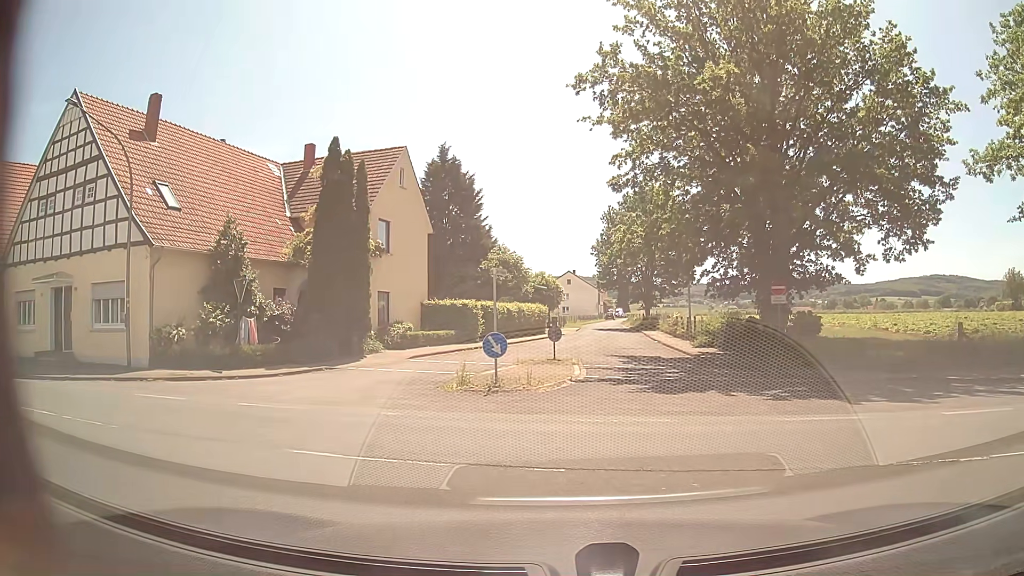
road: residential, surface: asphalt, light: Day
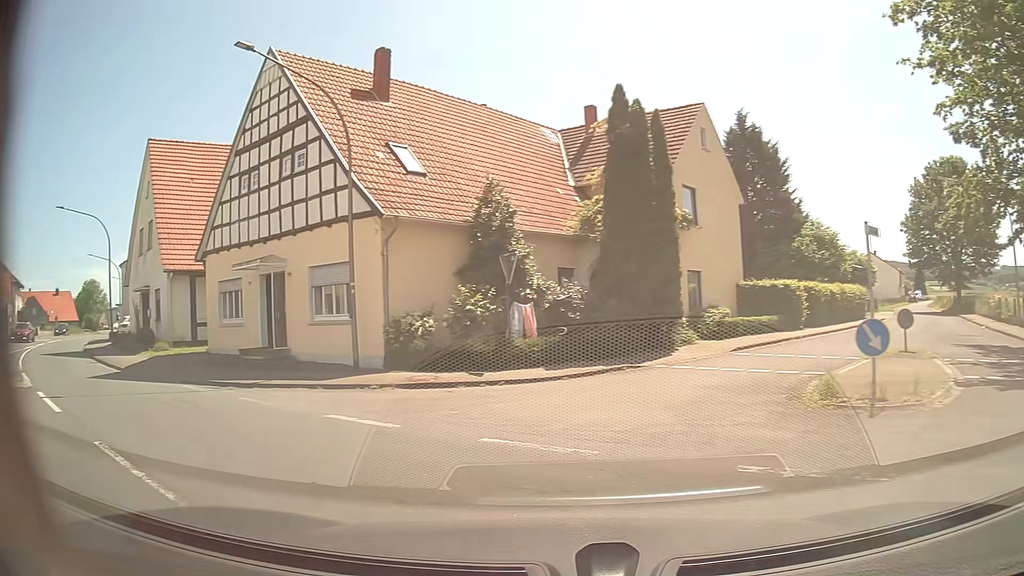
(-1.5, +5.2) m; -32°
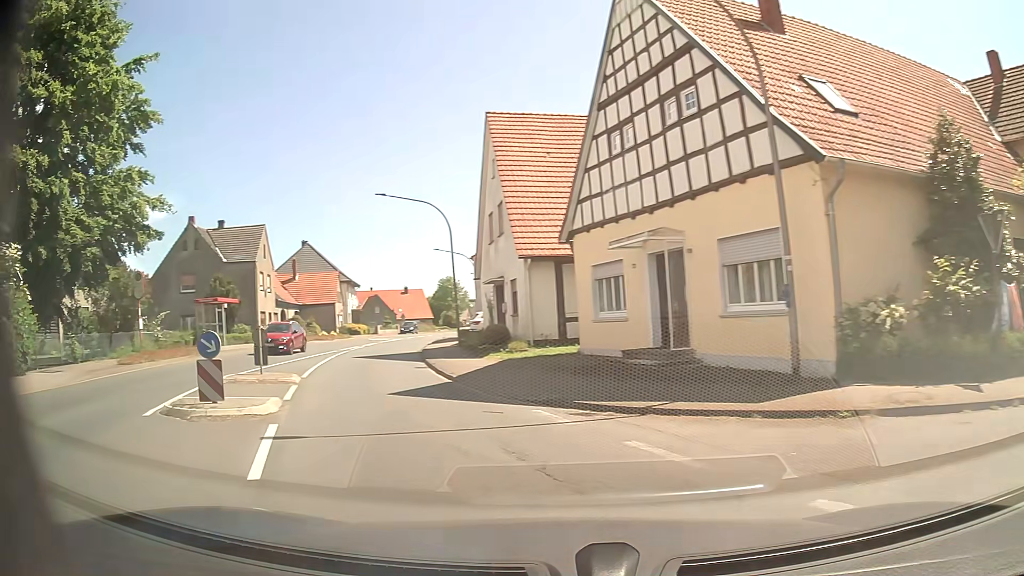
(-1.6, +5.2) m; -33°
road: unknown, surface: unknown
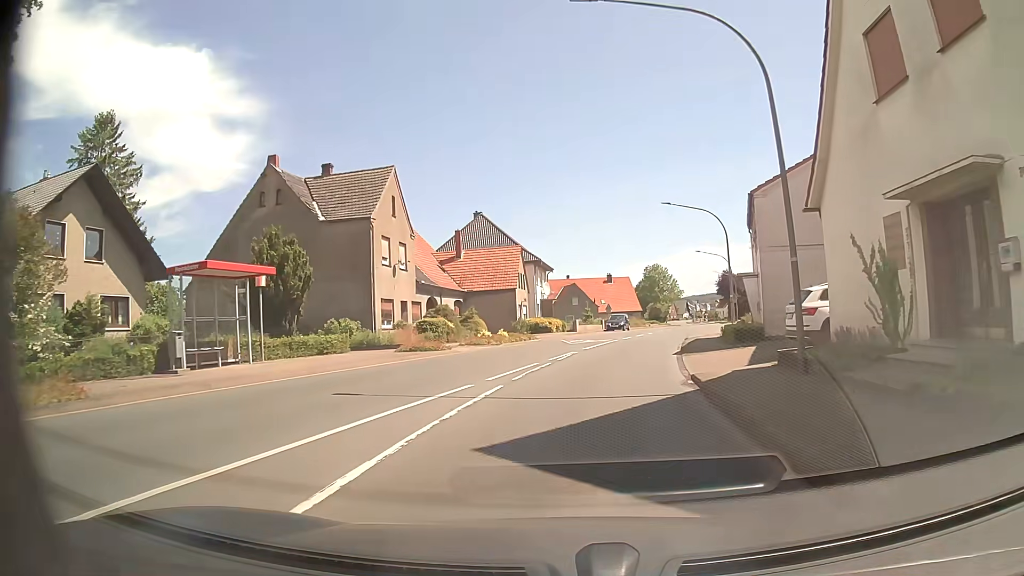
(-5.2, +21.2) m; -17°
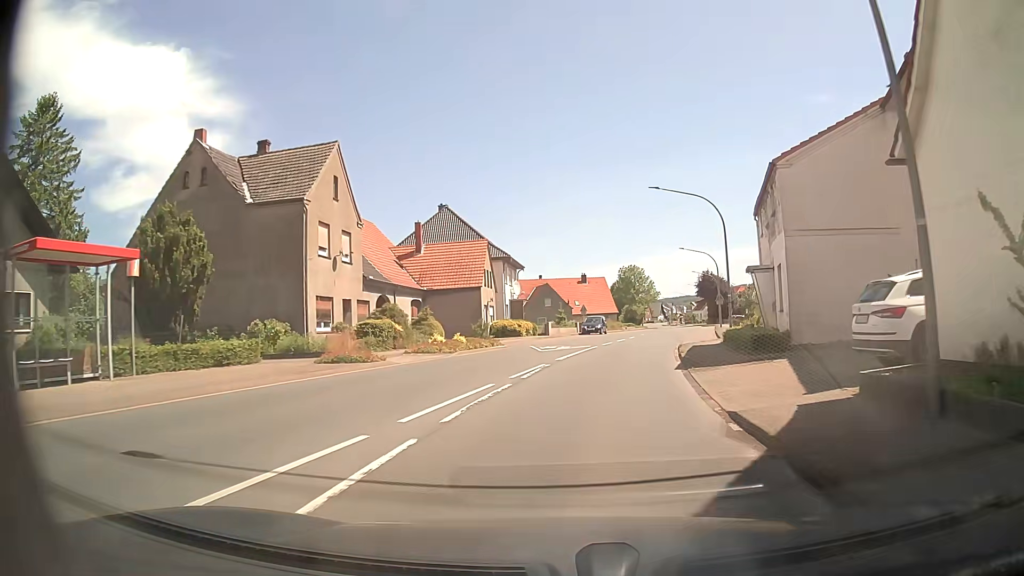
(+0.2, +5.8) m; +3°
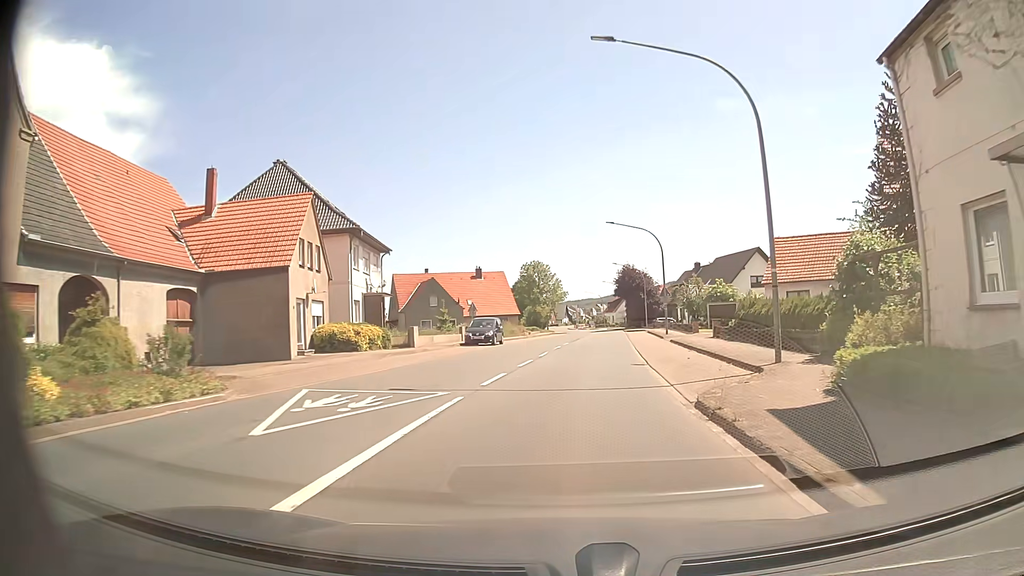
(+1.5, +19.8) m; +8°
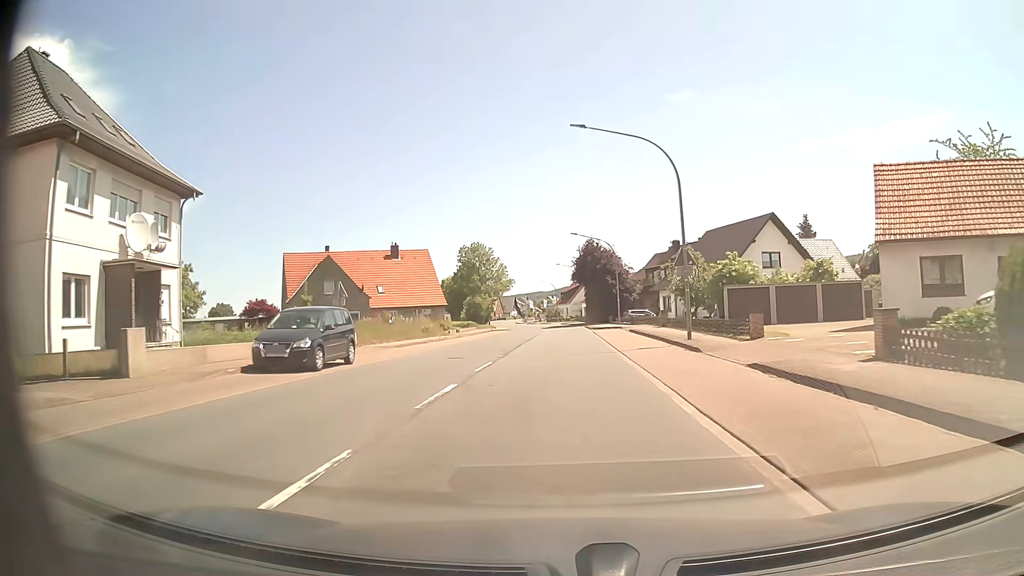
(+1.0, +22.7) m; +4°
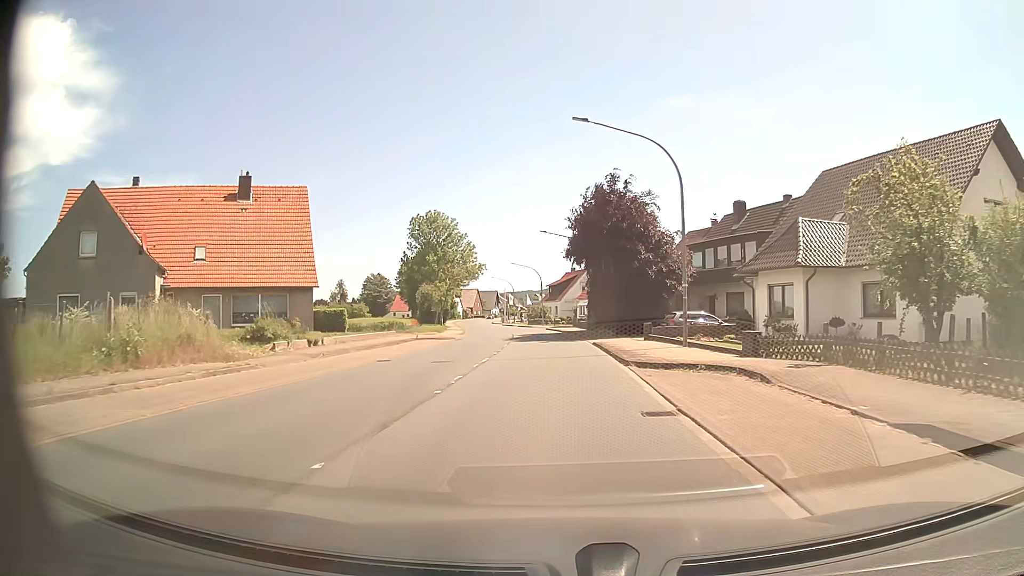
(+0.3, +34.1) m; +1°
(0, +10) (0, +20) (-1, +30) (-1, +40) (-2, +50) (-3, +60) (-4, +70) (-6, +80) (-7, +90) (-9, +99) m
